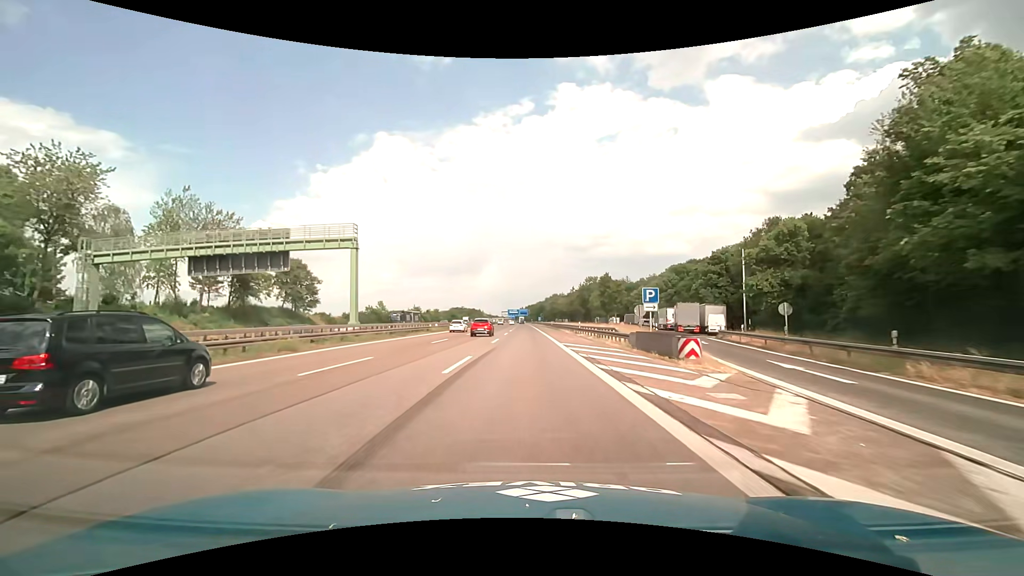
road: motorway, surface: asphalt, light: Day
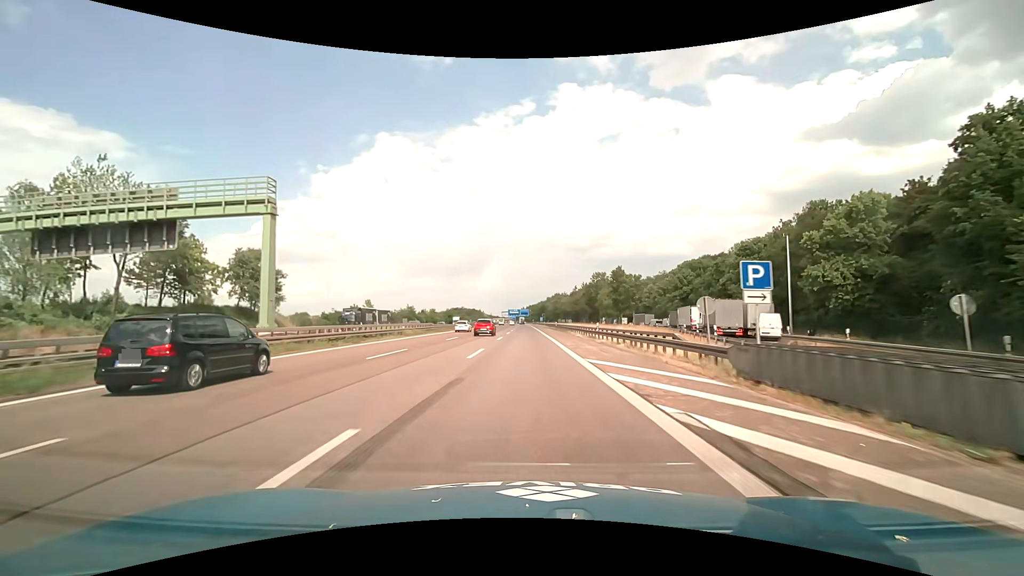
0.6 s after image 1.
(0.0, +12.5) m; 0°
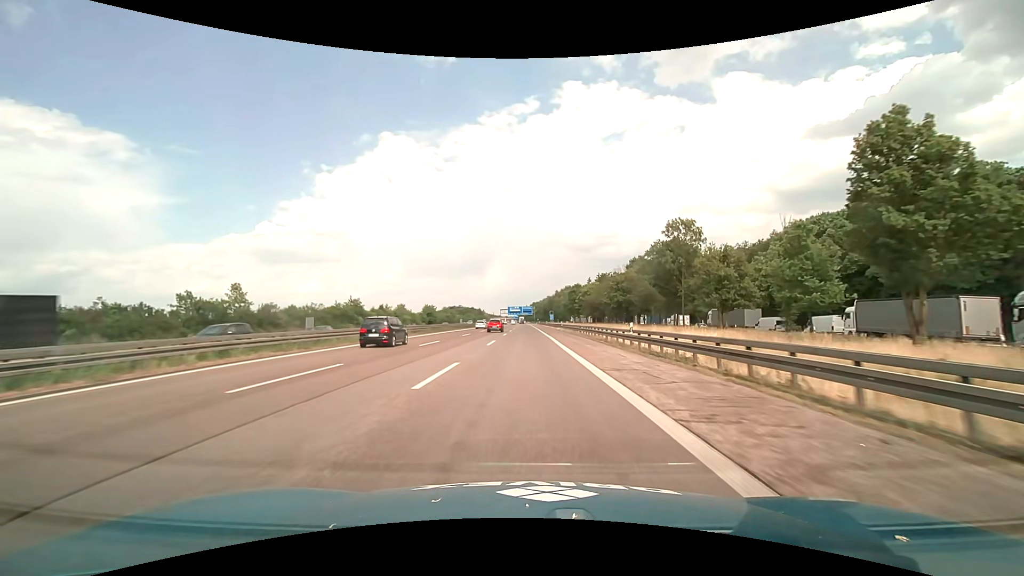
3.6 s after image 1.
(-0.1, +62.4) m; 0°
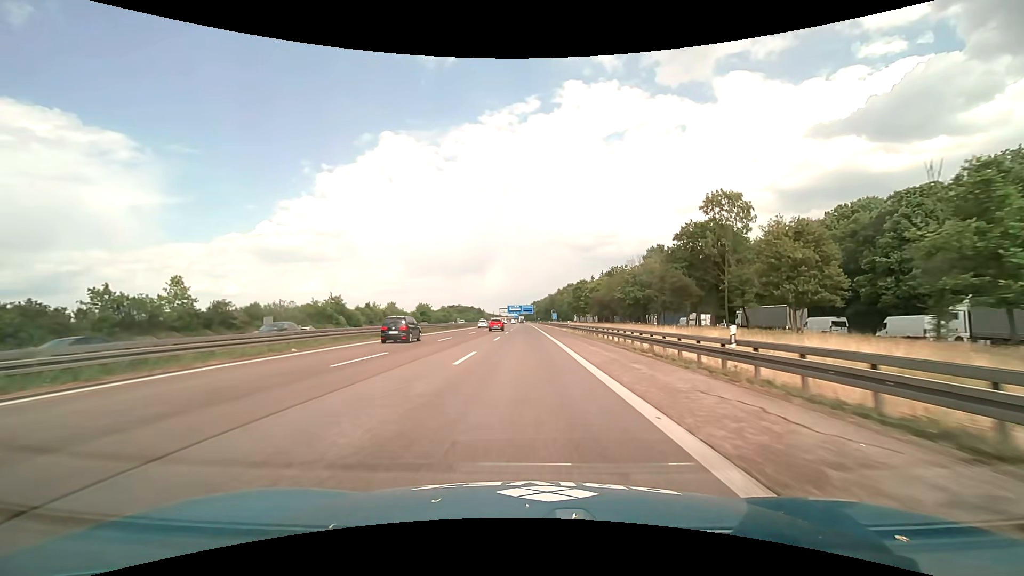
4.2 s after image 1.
(0.0, +12.5) m; 0°
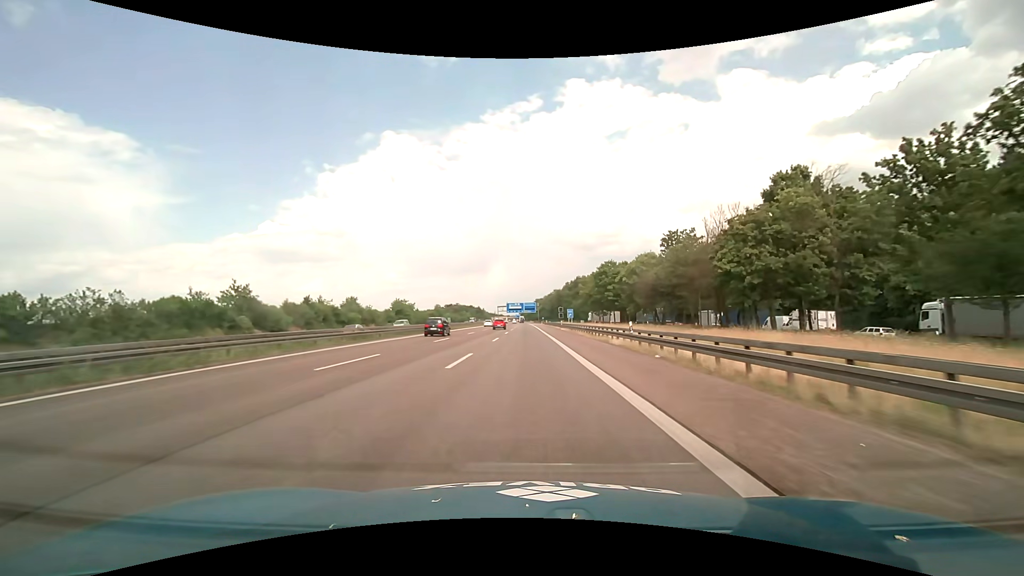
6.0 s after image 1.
(-0.1, +37.4) m; 0°
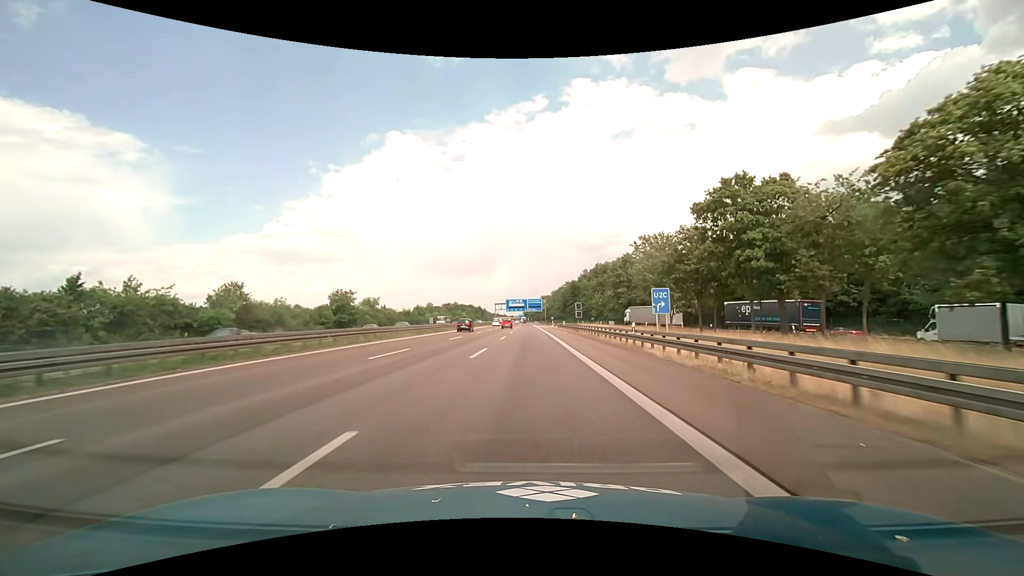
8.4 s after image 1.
(-0.2, +50.0) m; 0°
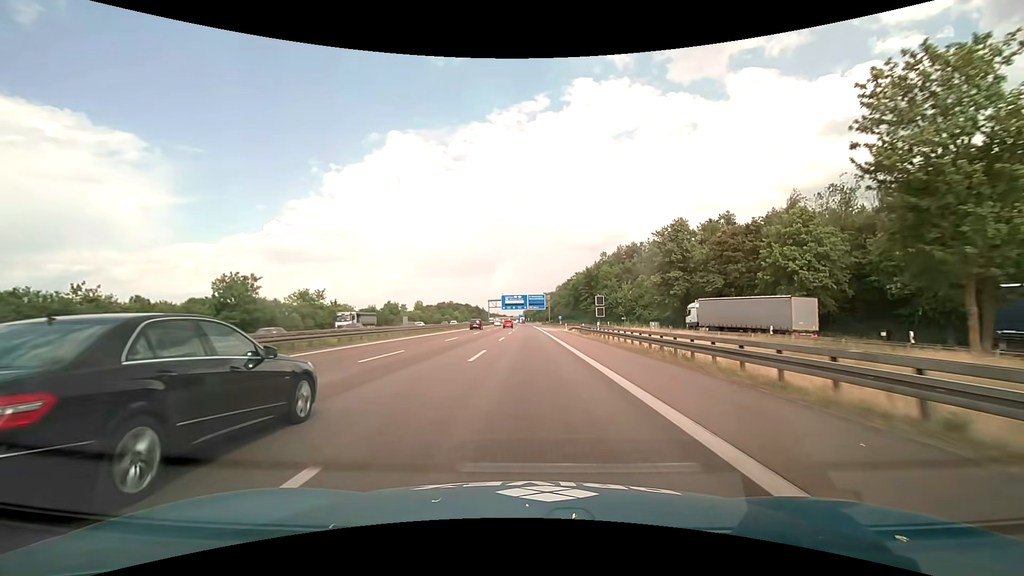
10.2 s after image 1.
(-0.1, +37.5) m; 0°
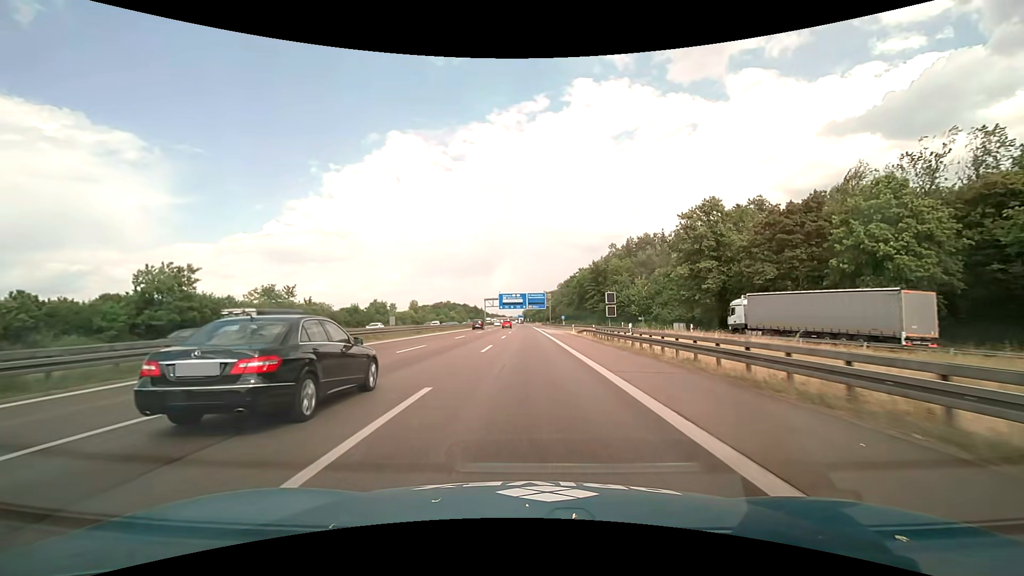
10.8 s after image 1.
(0.0, +12.5) m; 0°
(0, +10) (0, +20) (0, +30) (0, +40) (0, +50) (0, +60) (0, +70) (0, +80) (-1, +90) (-1, +100) m
